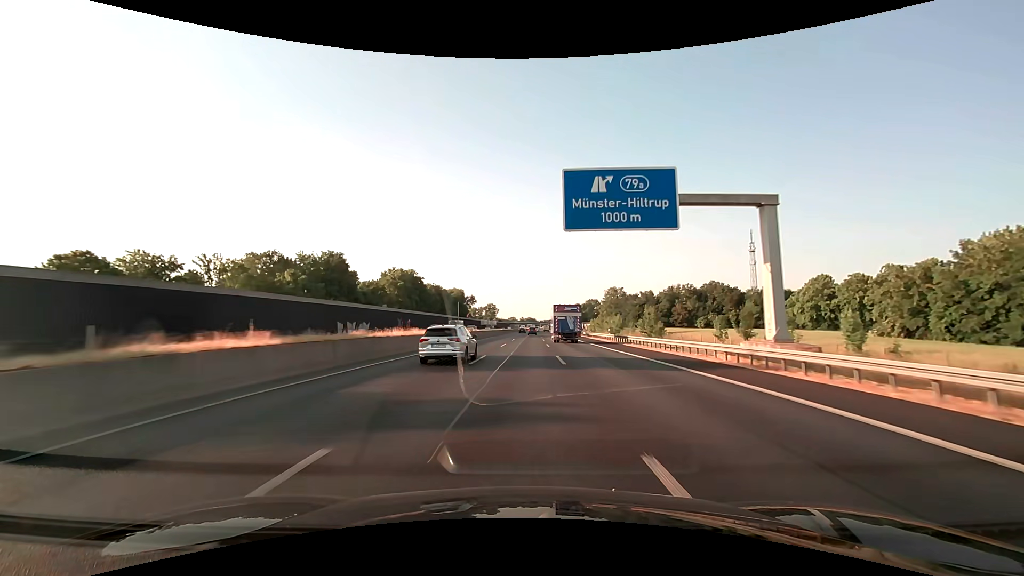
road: motorway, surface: asphalt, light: Day
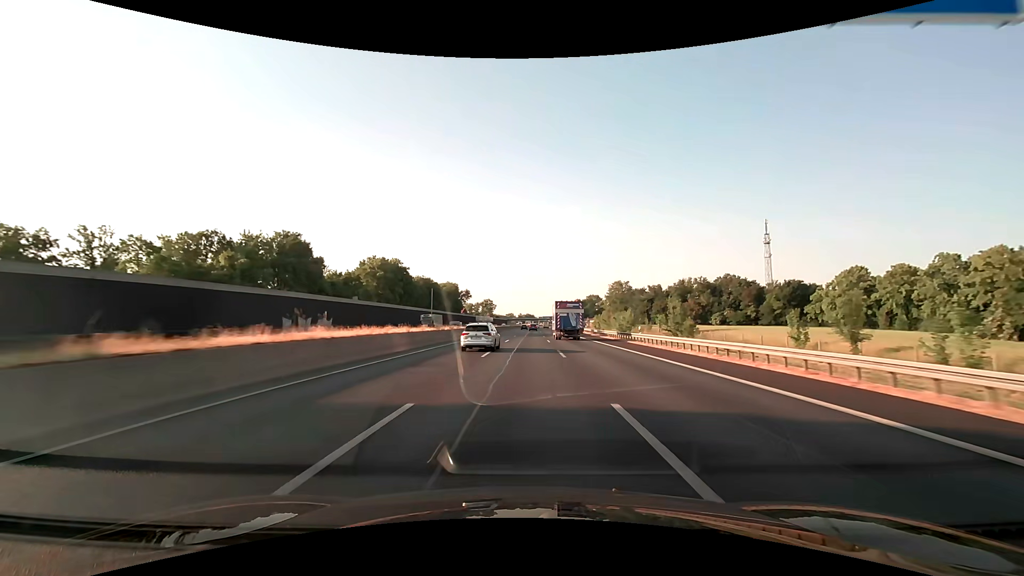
(0.0, +15.8) m; 0°
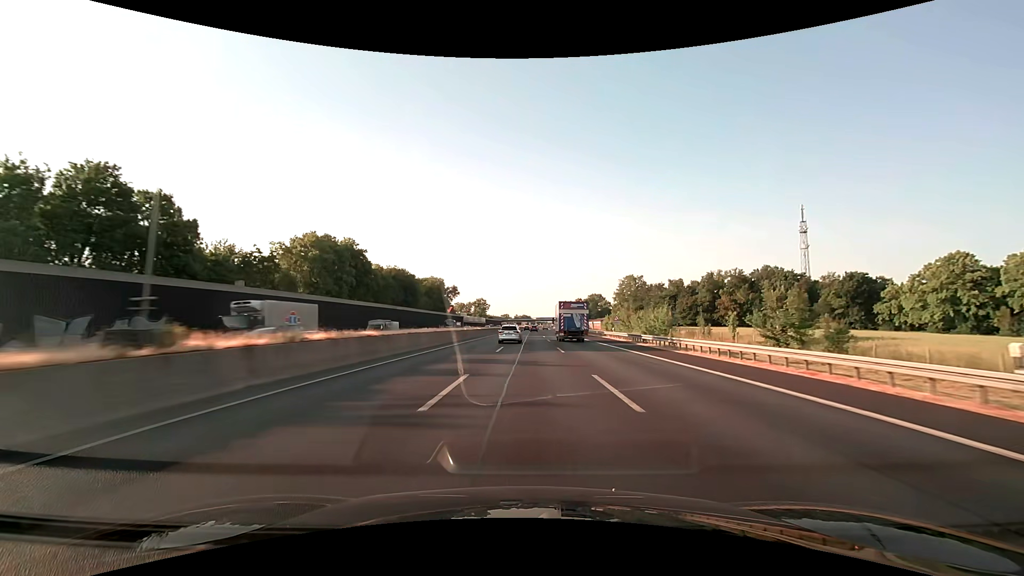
(+0.1, +31.6) m; 0°
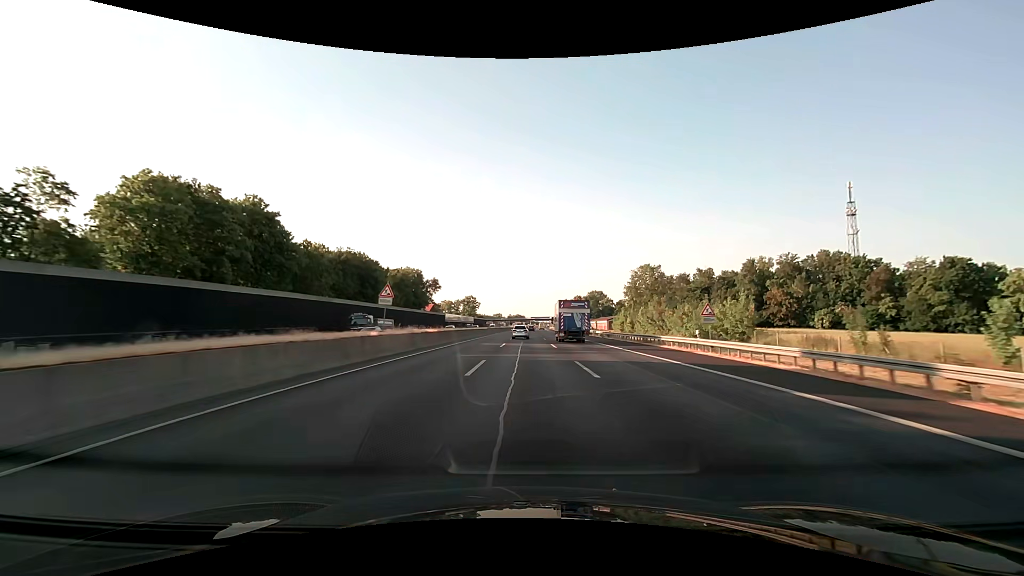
(+0.2, +31.6) m; +1°
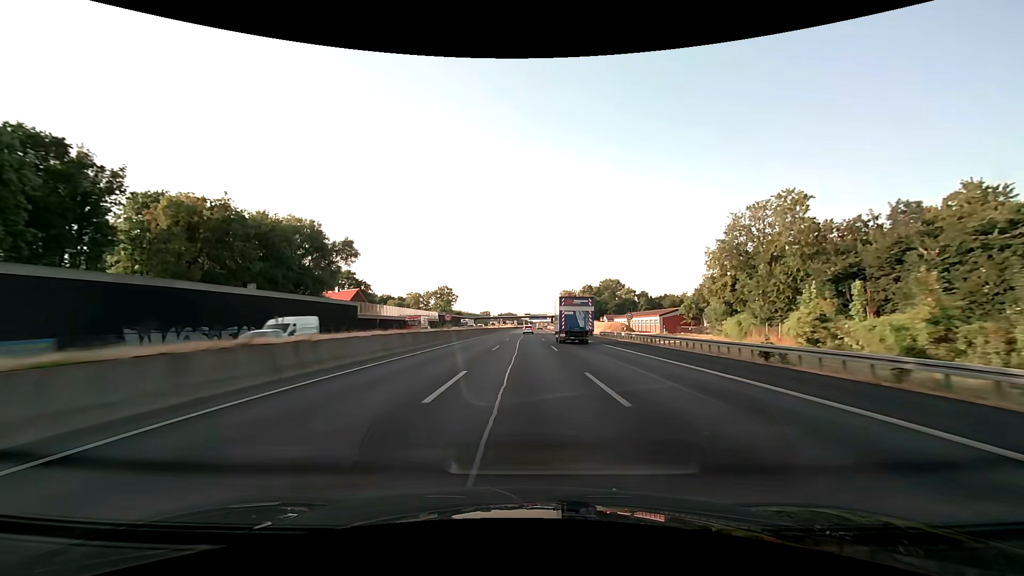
(+0.7, +79.0) m; +1°
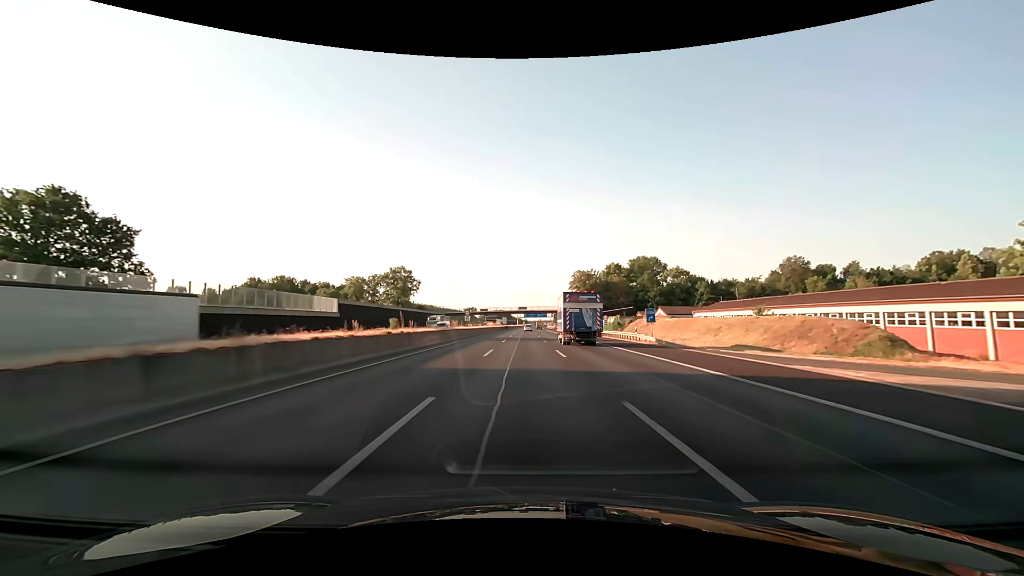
(+0.4, +79.0) m; +1°
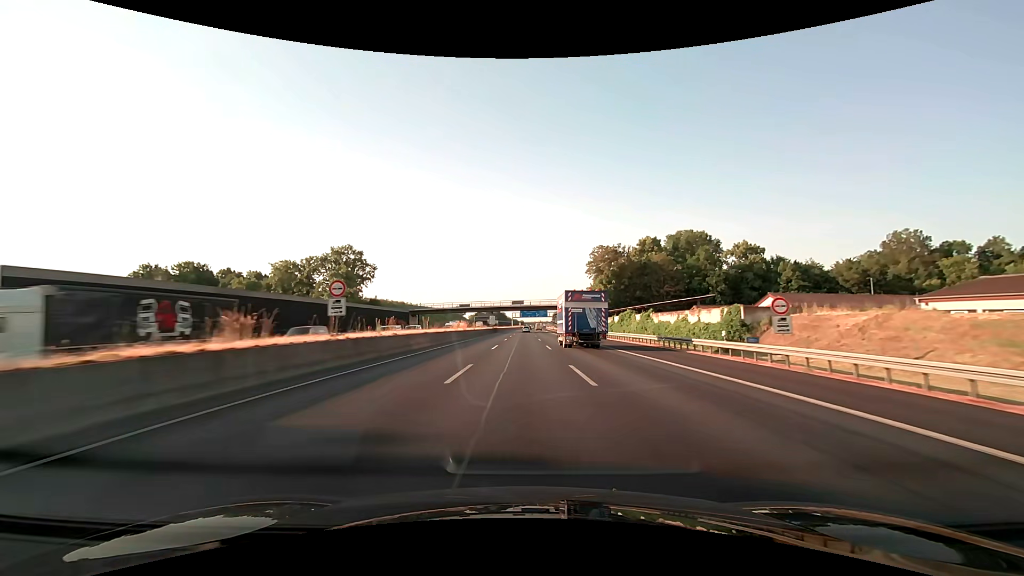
(0.0, +47.4) m; 0°
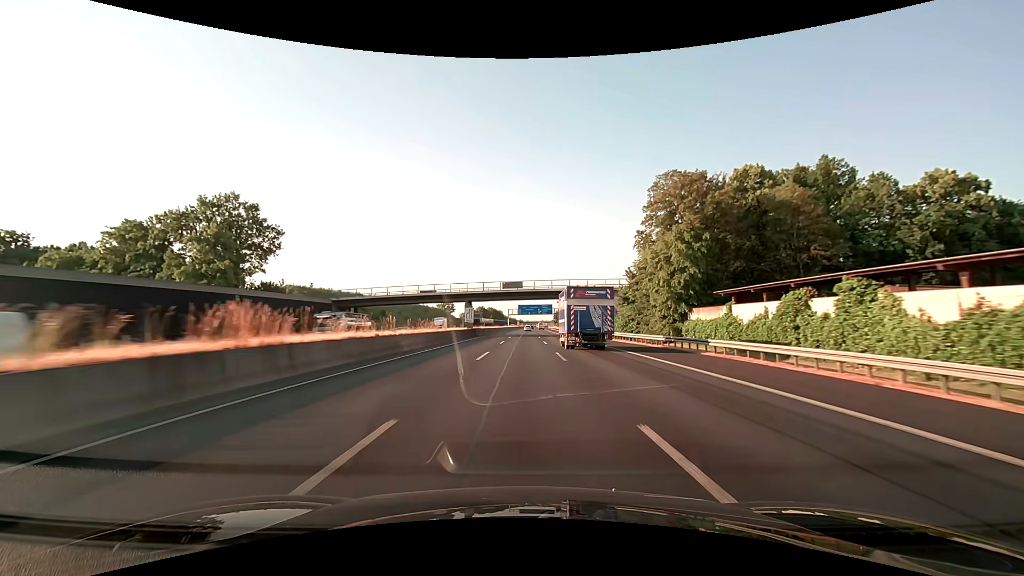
(0.0, +47.4) m; 0°
(0, +10) (0, +20) (0, +30) (0, +40) (0, +50) (0, +60) (0, +70) (0, +80) (0, +90) (+1, +100) m
